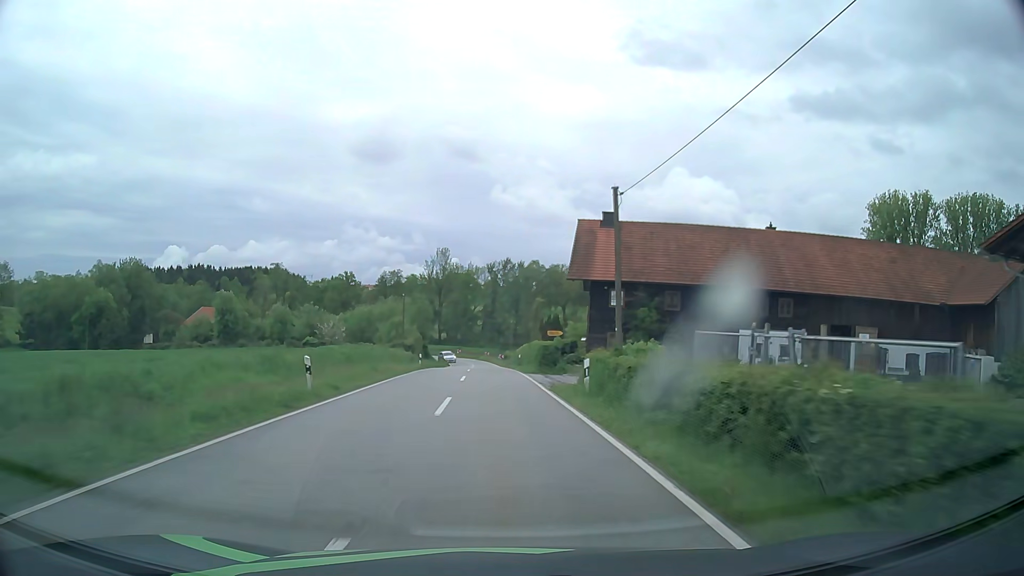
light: Day
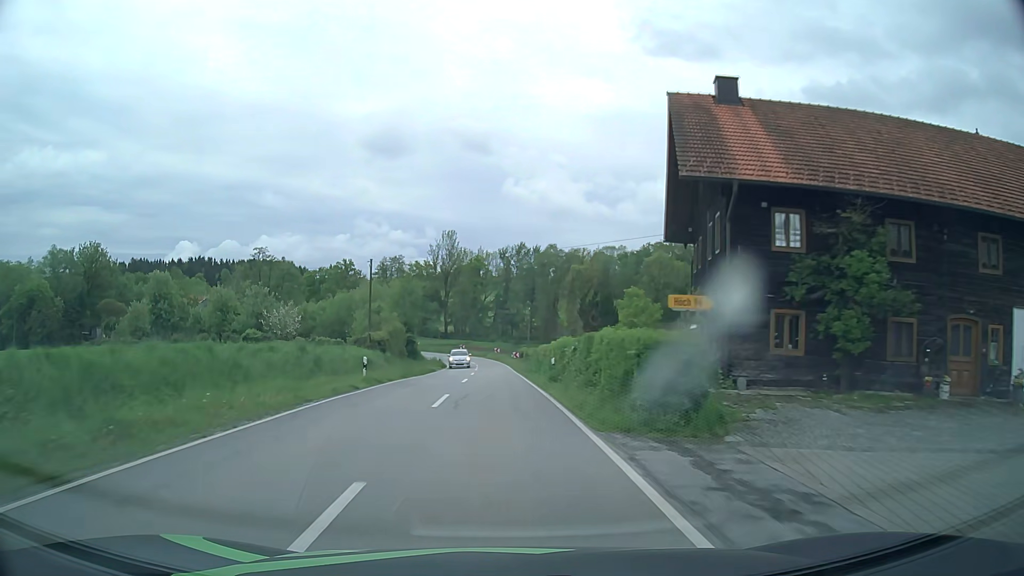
(-0.2, +22.4) m; -1°
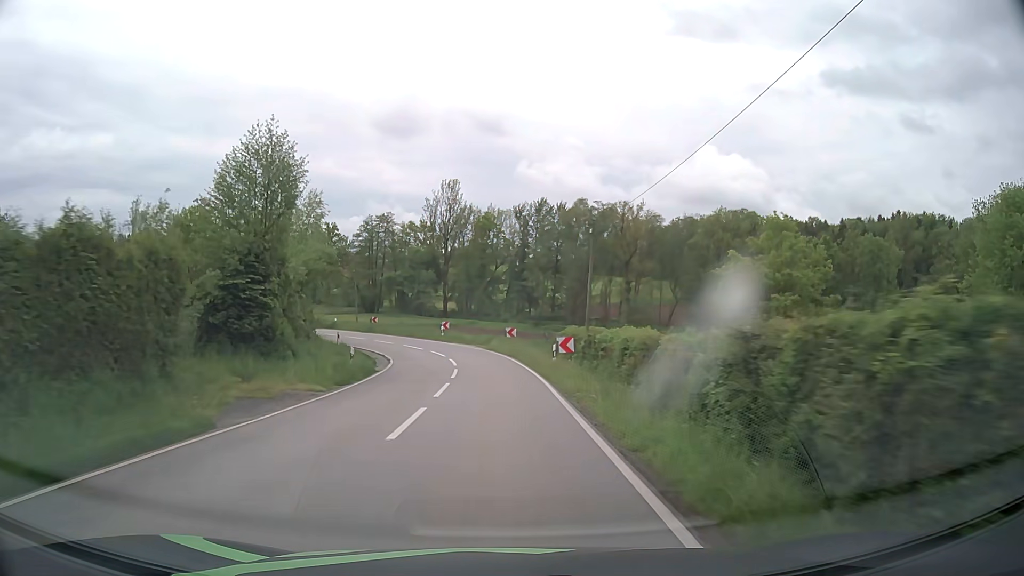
(-0.5, +41.1) m; -1°
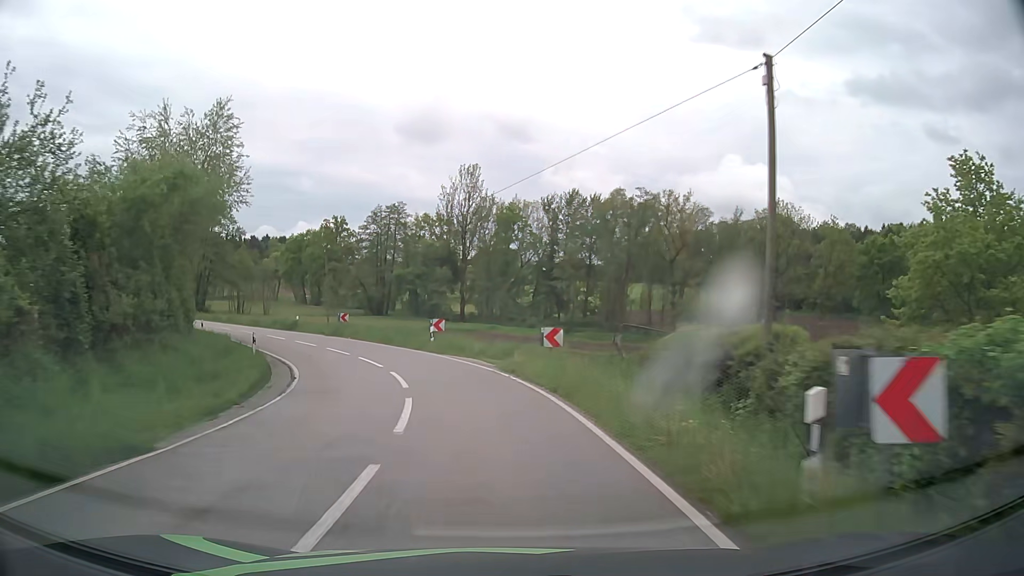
(-0.2, +18.1) m; -2°
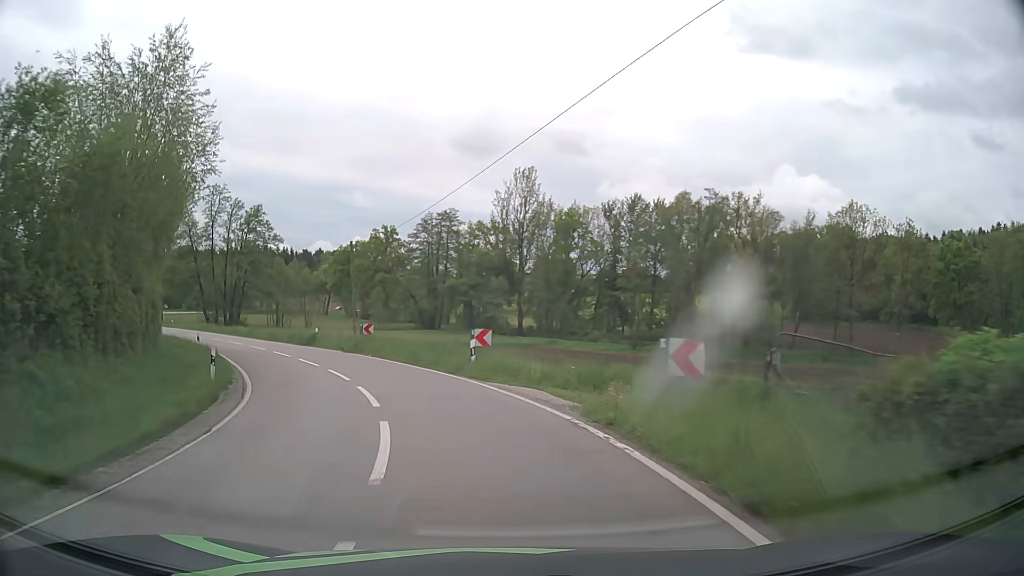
(-0.4, +8.4) m; -6°
(-1, +10) (-3, +20) (-7, +29) (-13, +37) (-19, +45) (-25, +53) (-31, +61) (-37, +69) (-43, +77) (-50, +84) m
